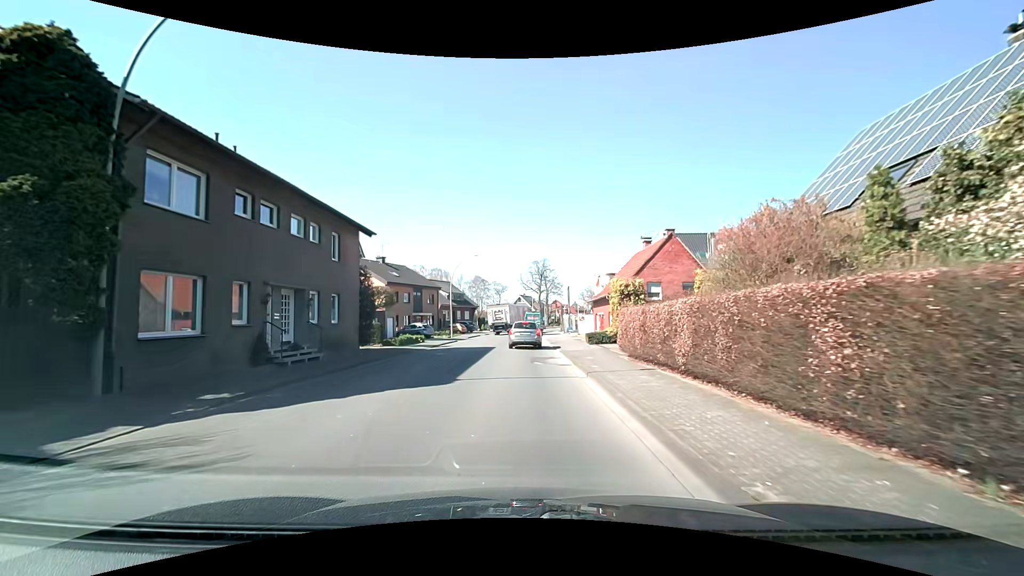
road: secondary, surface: asphalt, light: Day
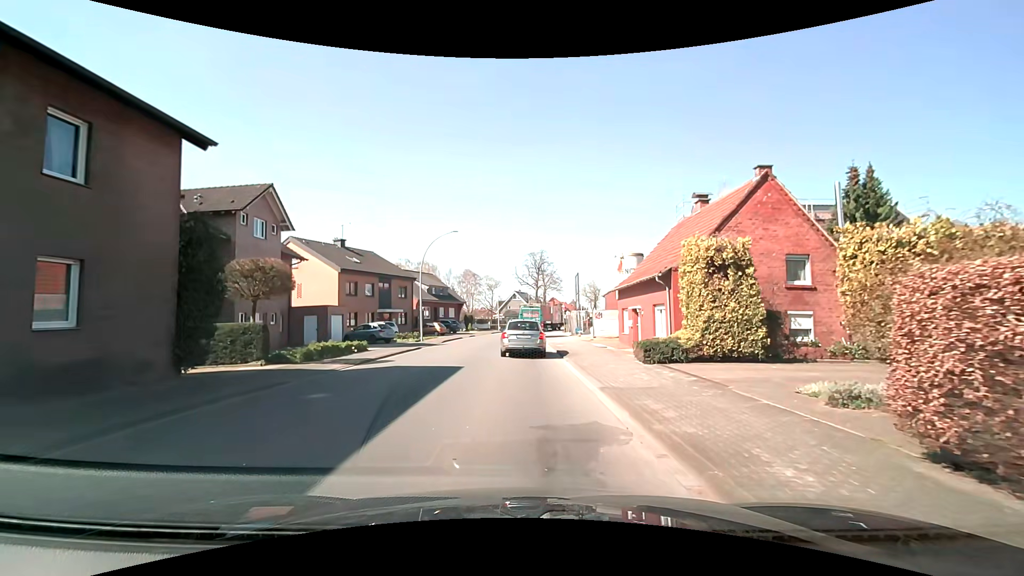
(0.0, +13.3) m; +1°
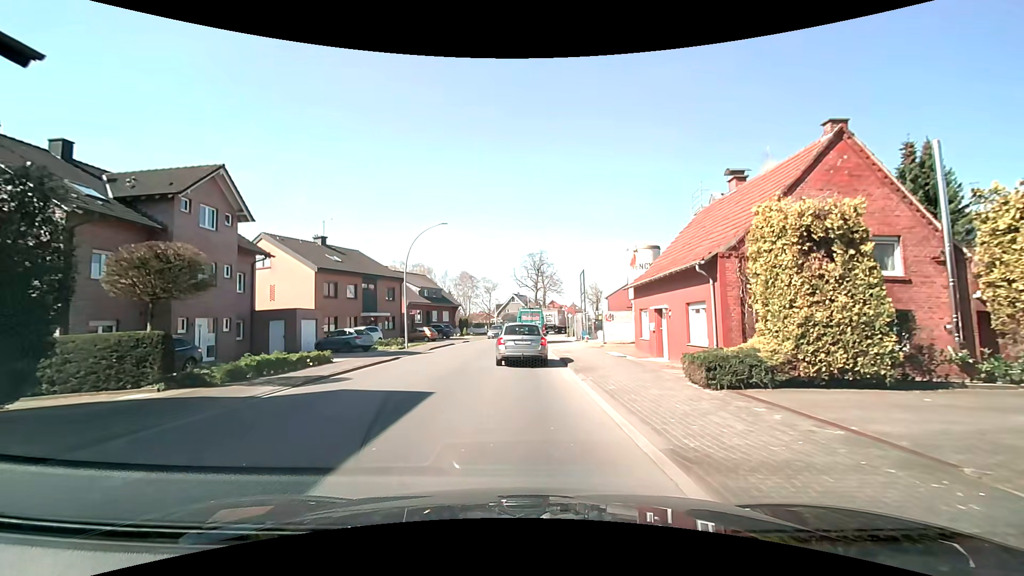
(0.0, +4.7) m; -1°
(0, +10) (-1, +20) (-2, +30) (-3, +40) (-2, +50) (0, +60) (+2, +69) (+4, +79) (+7, +89) (+9, +99) m
